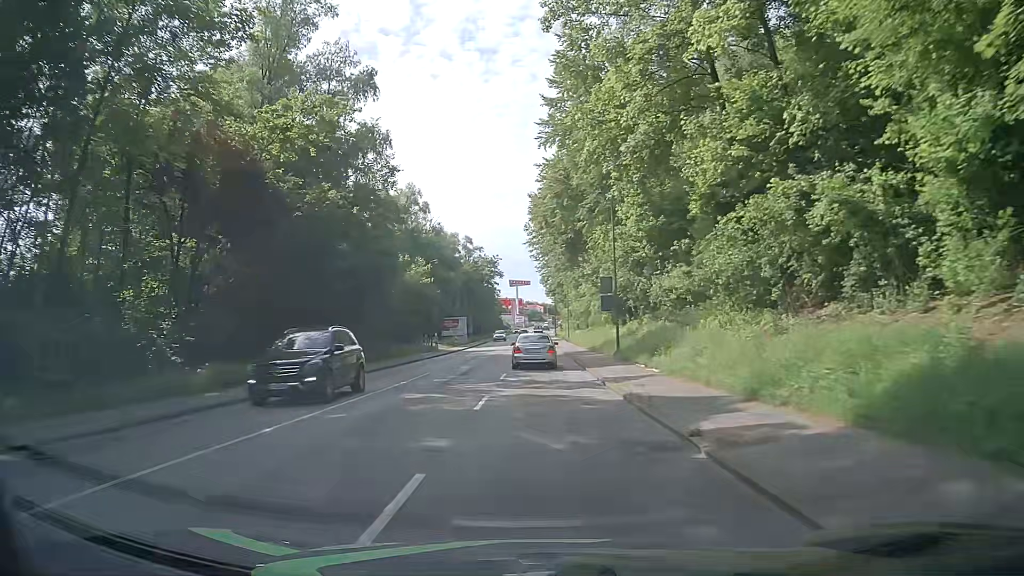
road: tertiary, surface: asphalt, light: Day
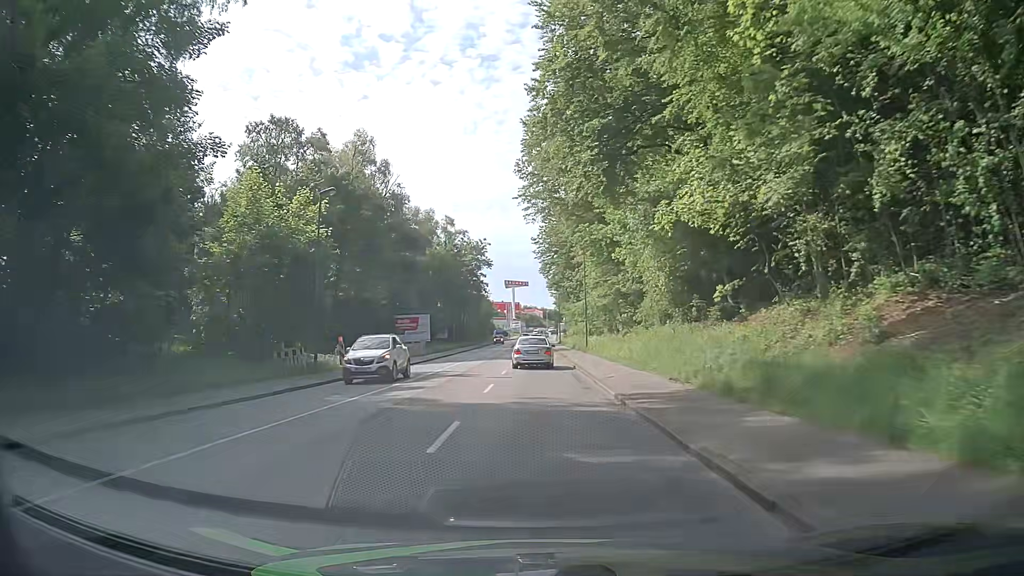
(0.0, +31.8) m; 0°
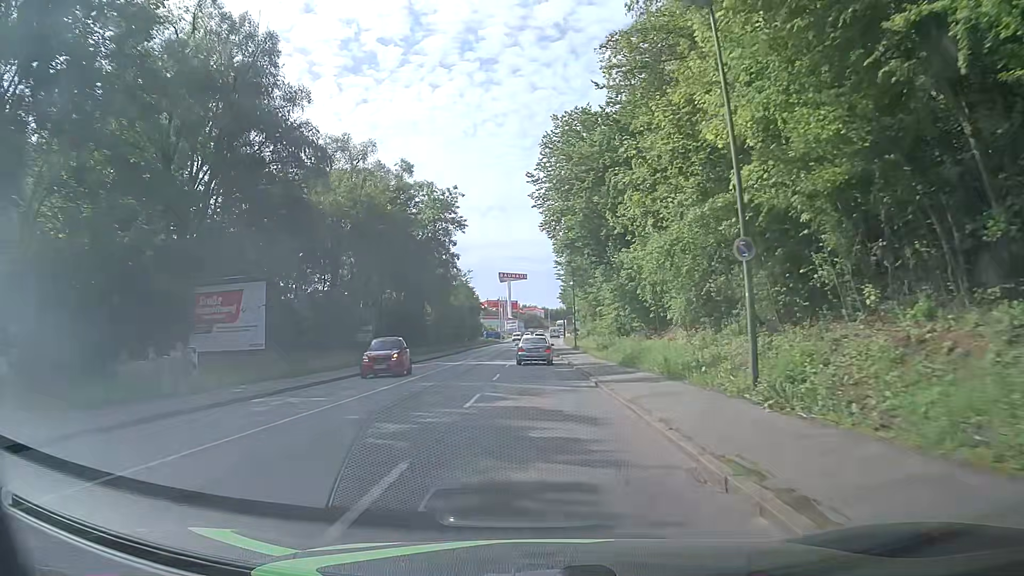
(+0.2, +39.6) m; 0°
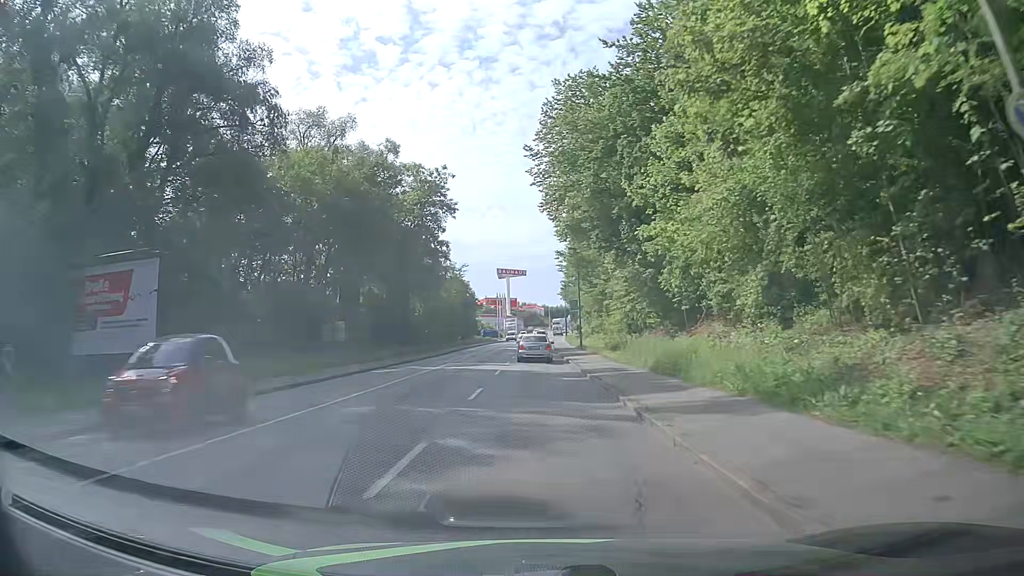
(0.0, +7.9) m; 0°
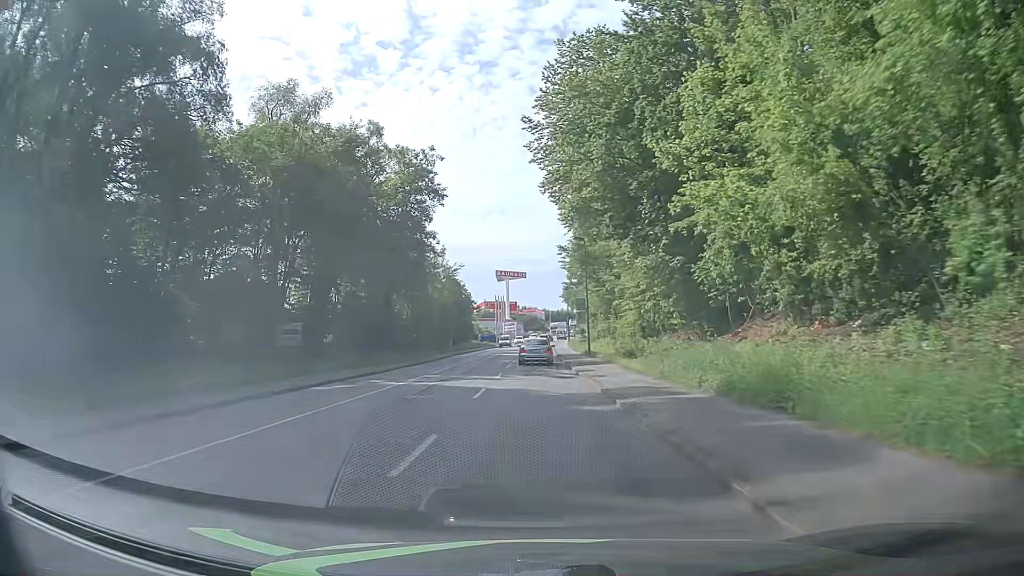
(0.0, +7.9) m; -1°
